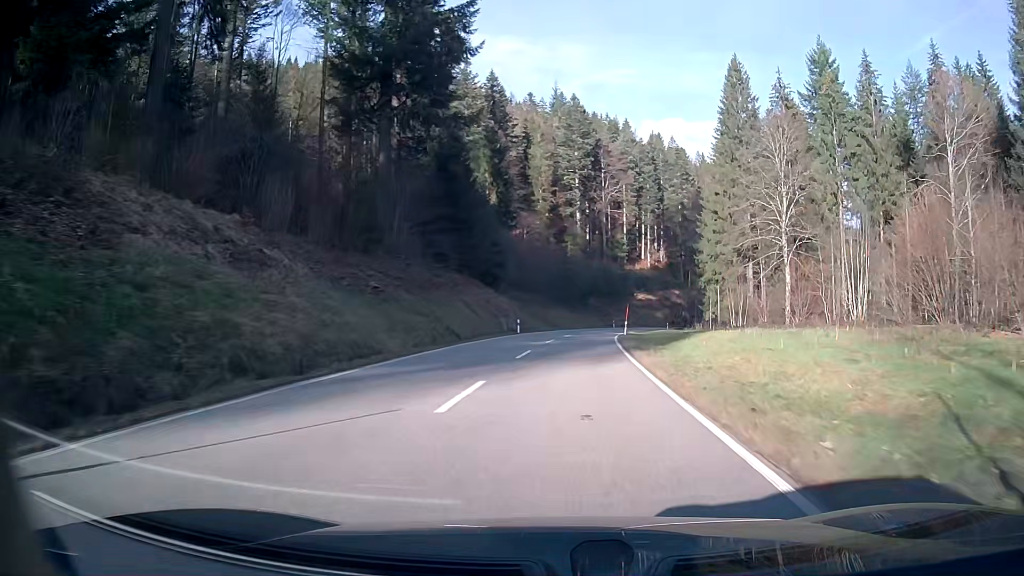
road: secondary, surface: asphalt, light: Day
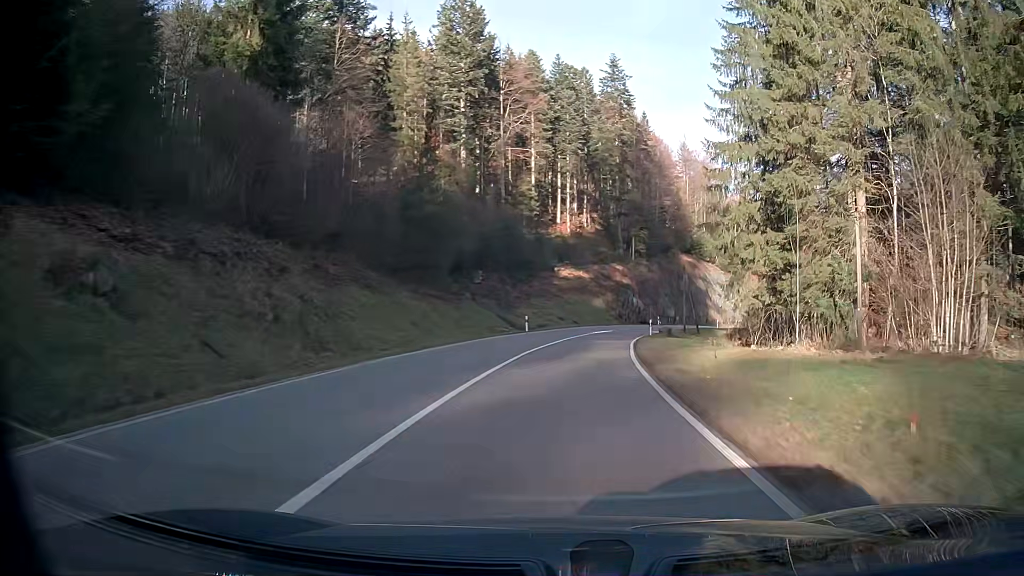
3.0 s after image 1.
(+3.9, +54.7) m; +9°
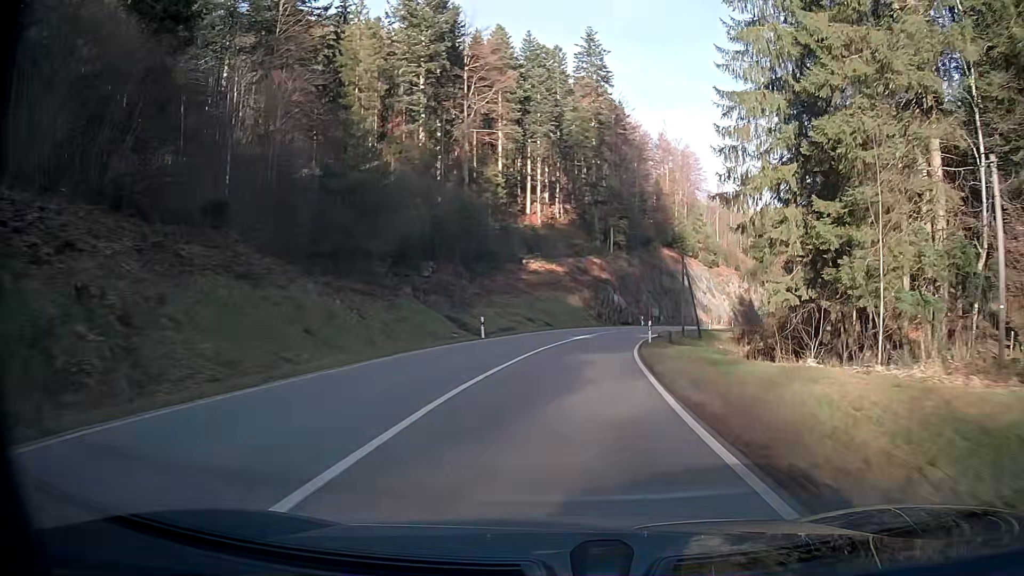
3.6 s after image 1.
(+0.2, +11.1) m; +3°
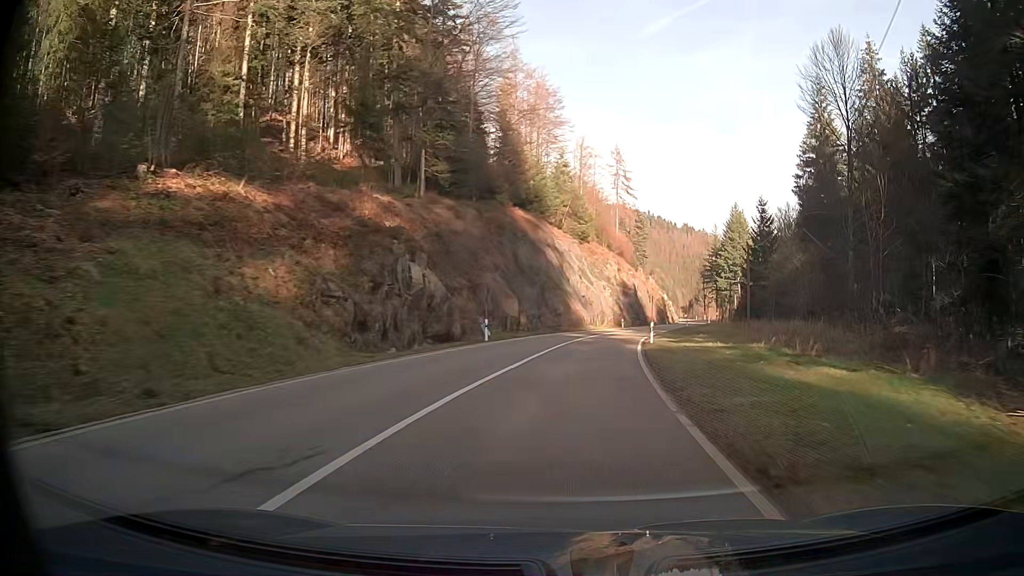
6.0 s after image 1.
(+5.6, +44.6) m; +14°
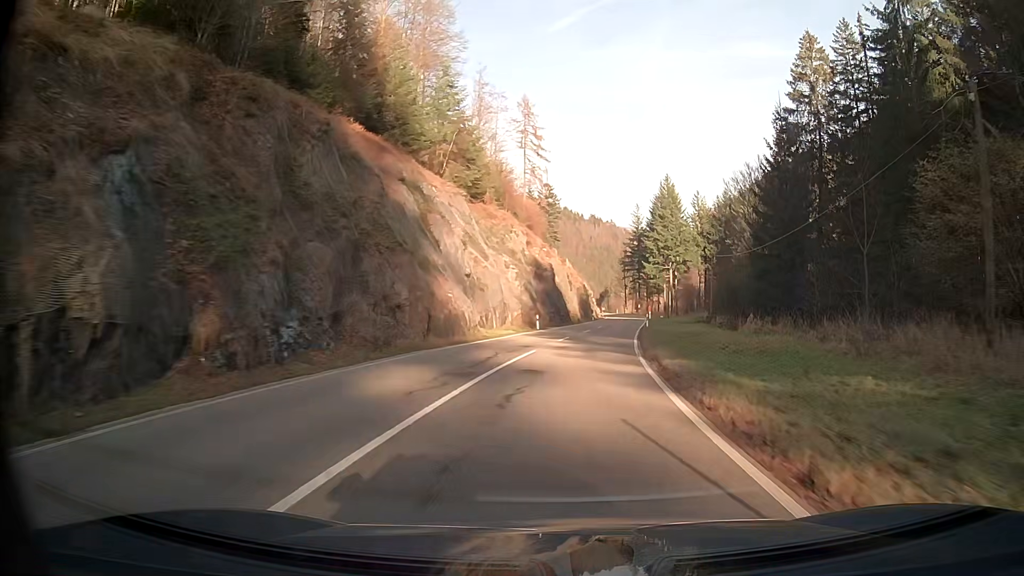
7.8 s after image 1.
(+2.7, +33.2) m; +9°
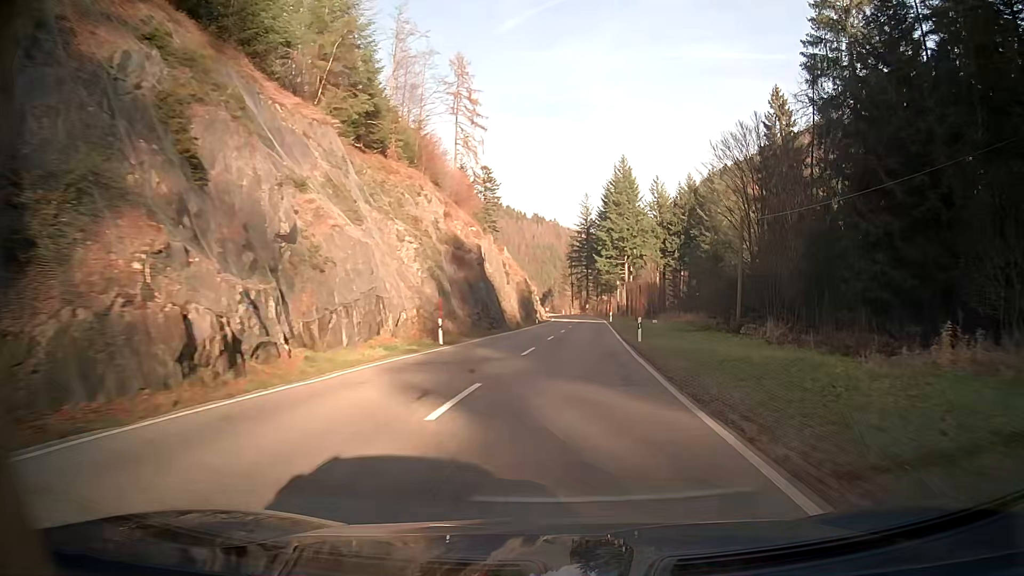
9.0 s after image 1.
(+0.7, +21.9) m; +3°
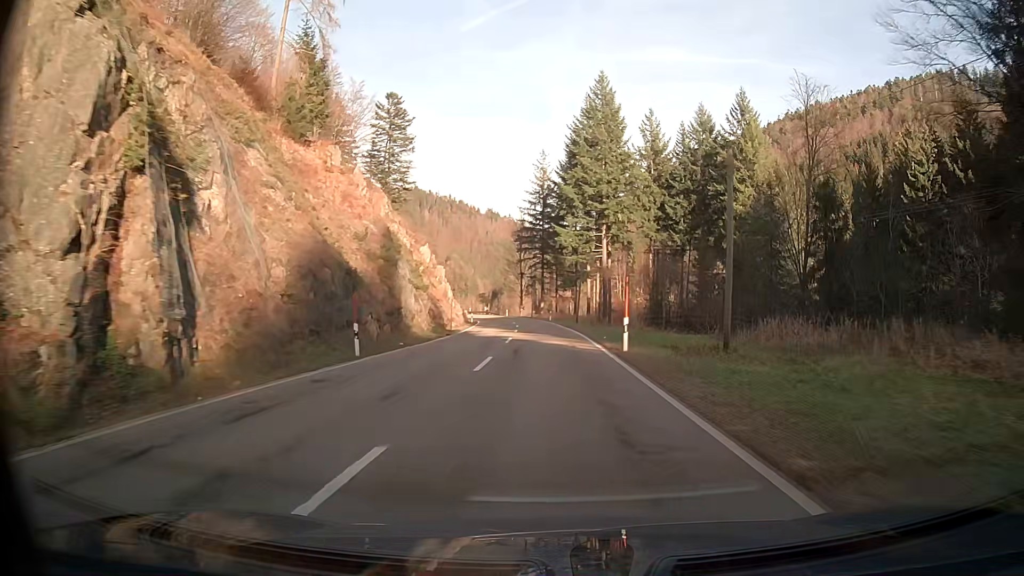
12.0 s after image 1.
(+2.4, +53.6) m; +3°
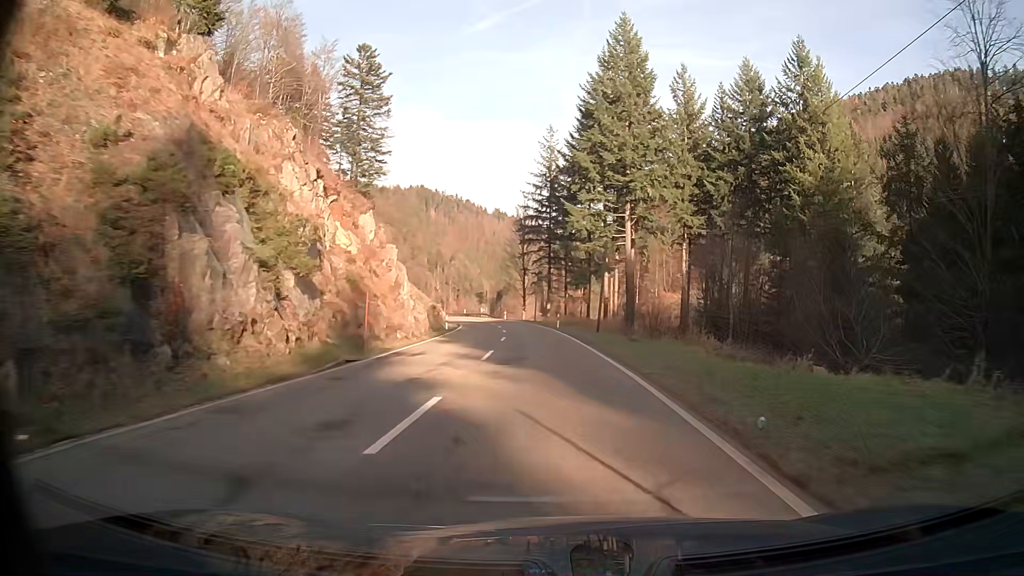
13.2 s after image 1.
(-0.1, +20.8) m; -1°
